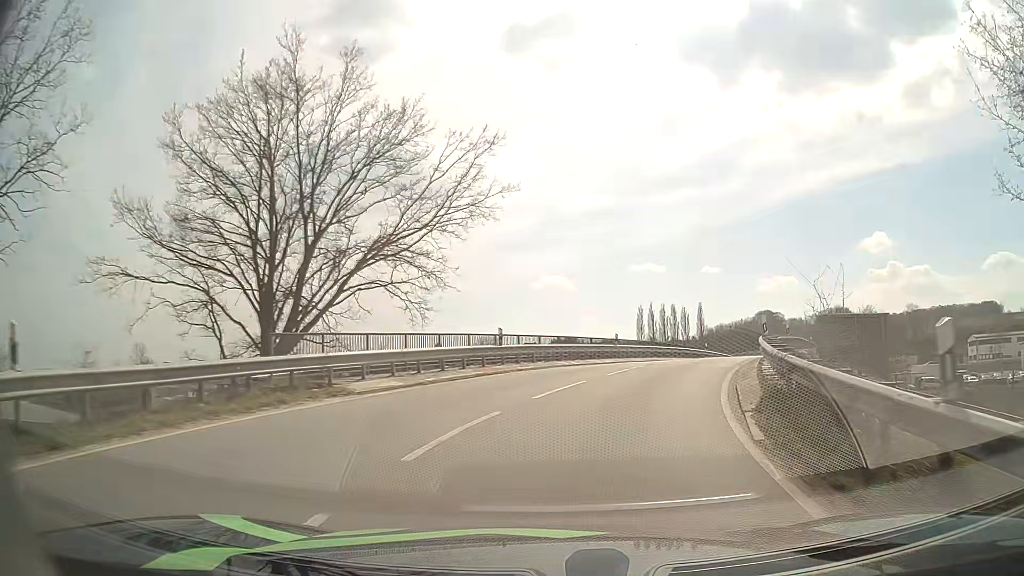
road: unclassified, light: Day
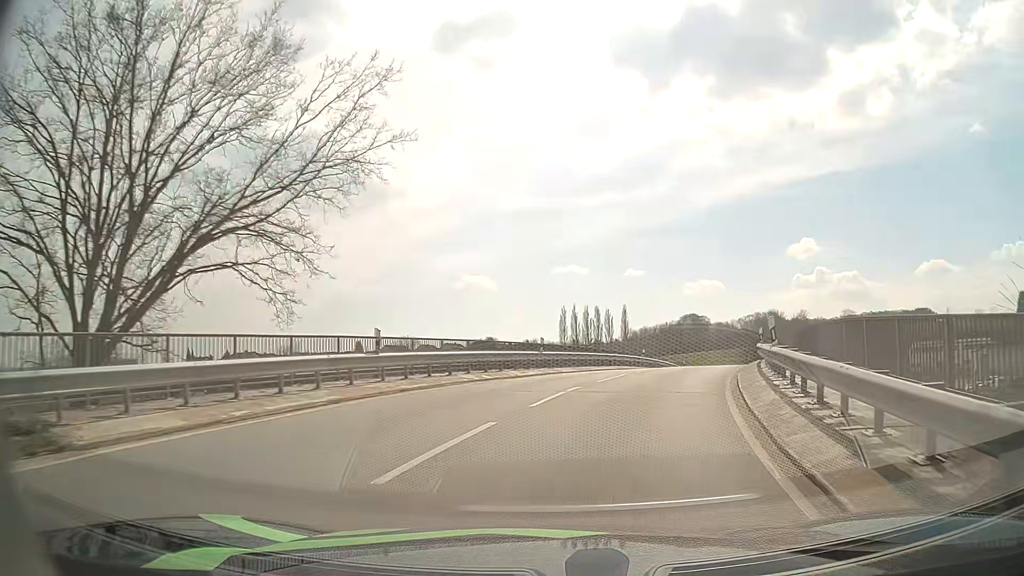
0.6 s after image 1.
(+0.4, +6.8) m; +7°
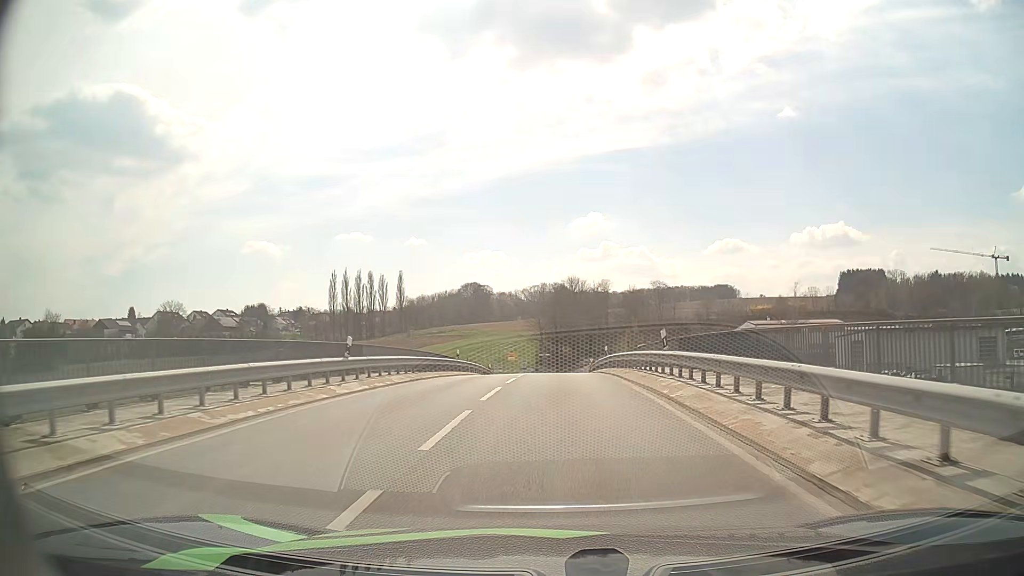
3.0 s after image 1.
(+5.4, +27.2) m; +19°
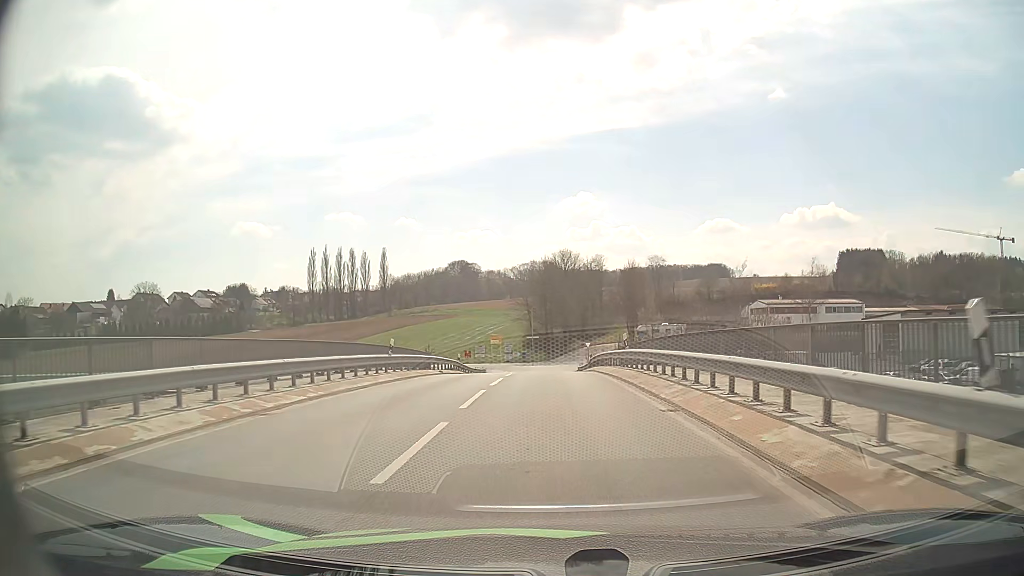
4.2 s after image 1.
(+0.2, +13.8) m; +1°
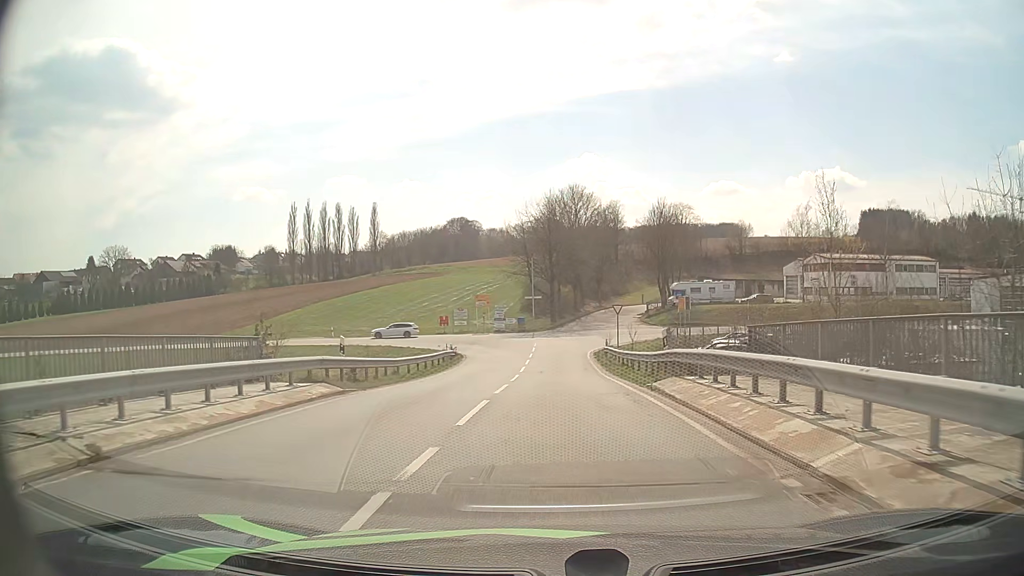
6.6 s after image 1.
(-0.2, +26.0) m; -1°
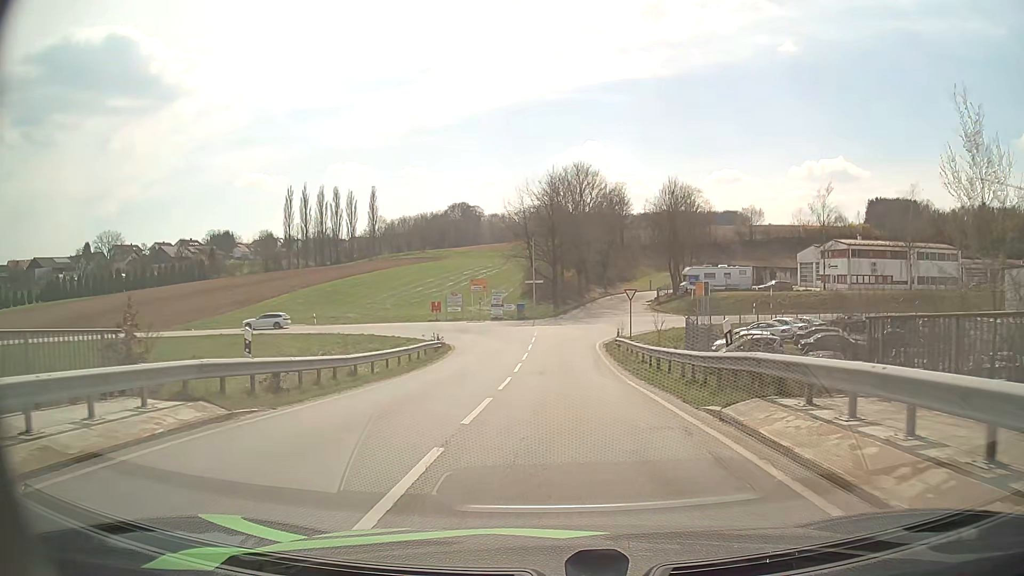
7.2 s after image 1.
(0.0, +6.1) m; -1°
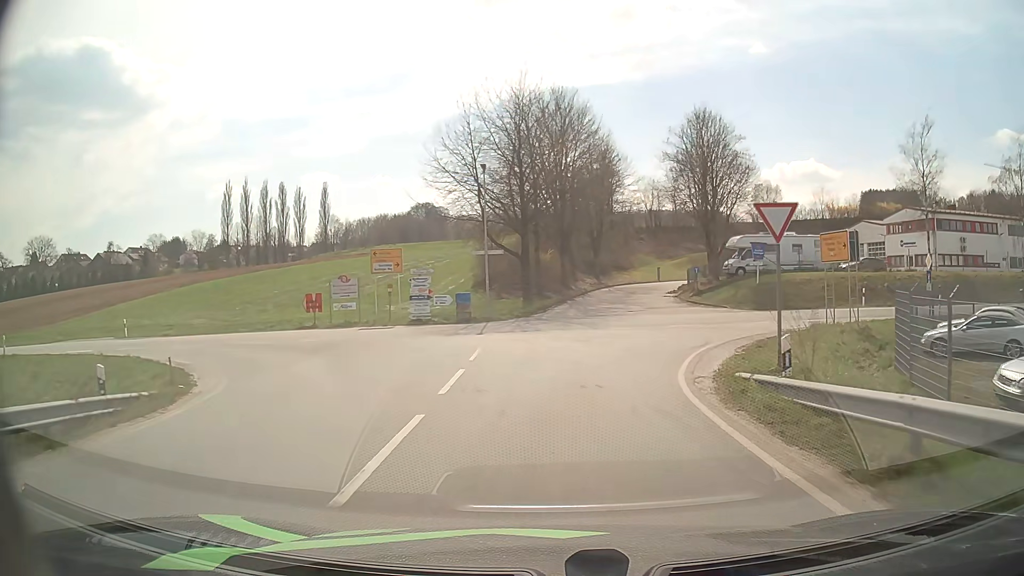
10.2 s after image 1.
(+0.5, +28.6) m; +3°
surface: asphalt
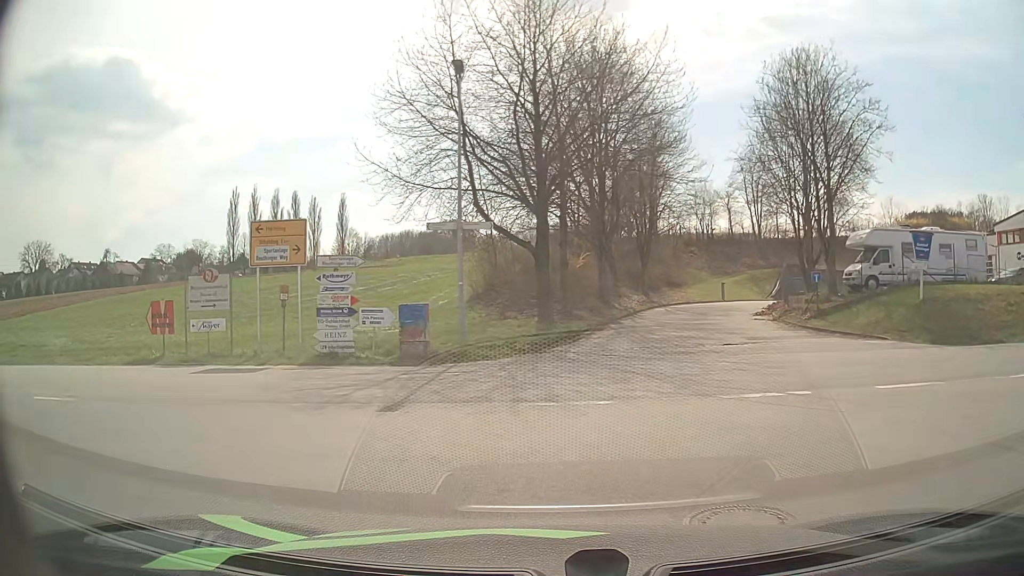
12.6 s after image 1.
(+0.1, +16.5) m; -2°
